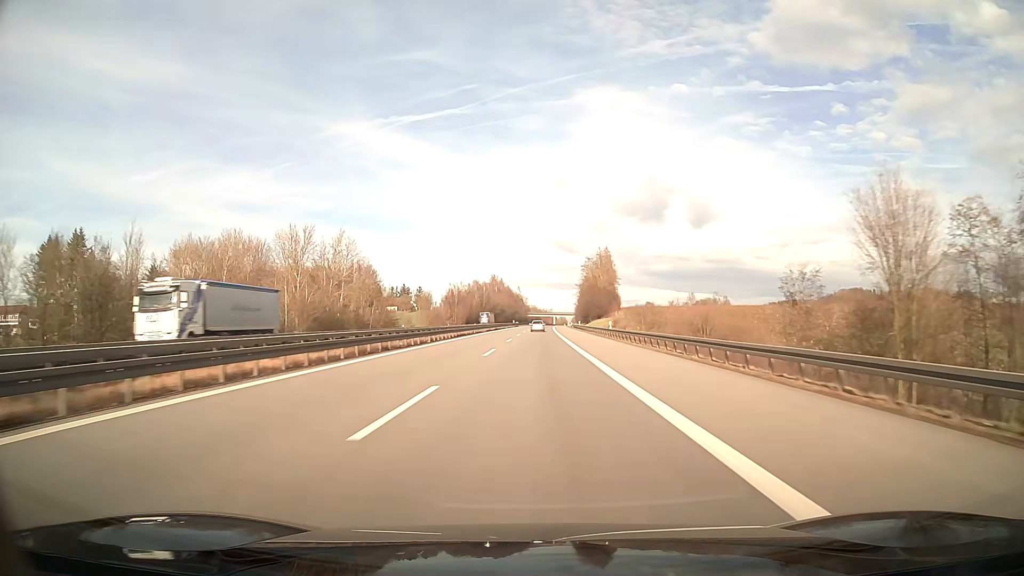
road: motorway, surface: asphalt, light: Day
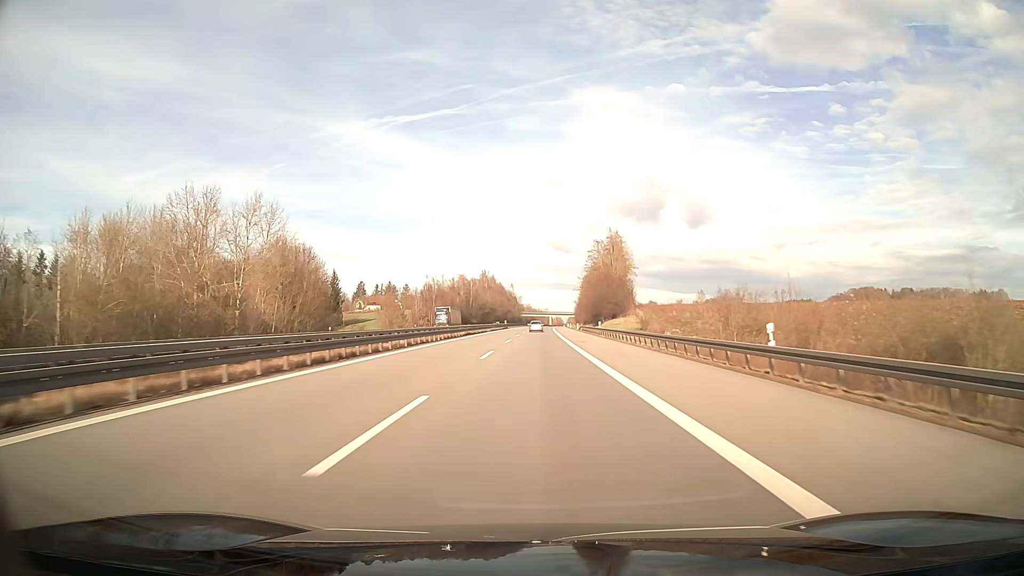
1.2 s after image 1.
(+0.1, +38.1) m; 0°
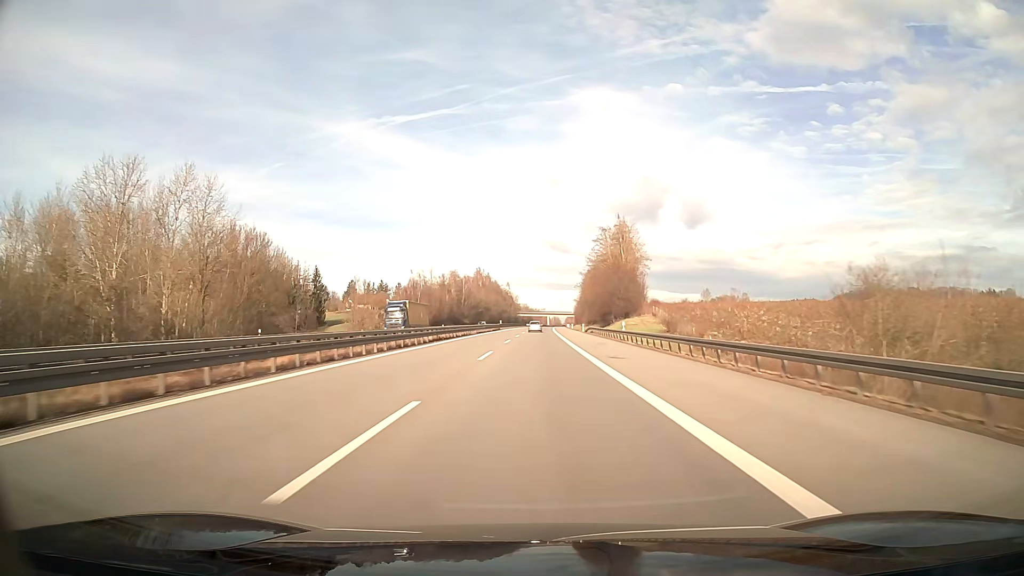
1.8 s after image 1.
(0.0, +19.1) m; 0°
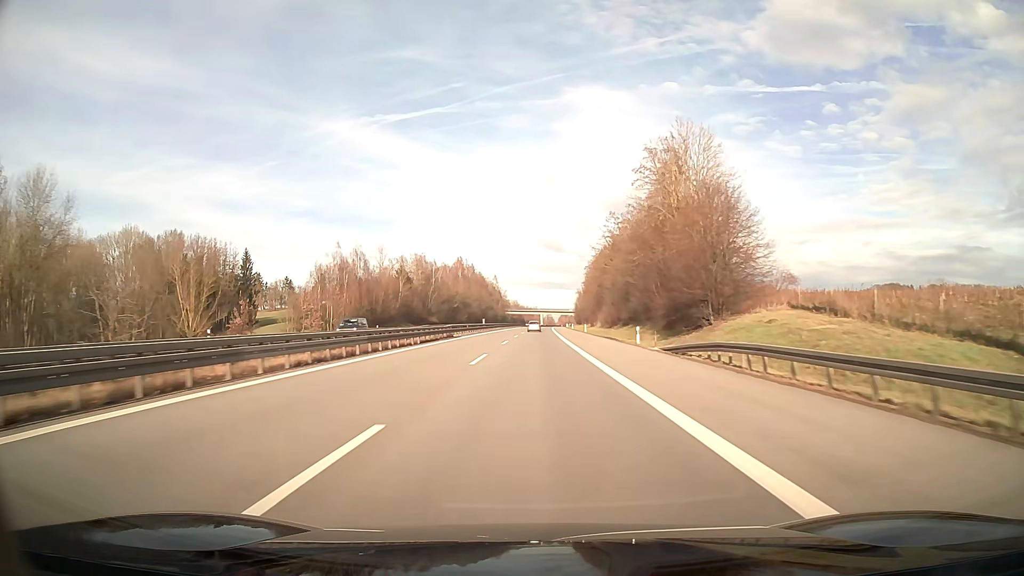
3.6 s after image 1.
(+0.4, +57.1) m; +1°
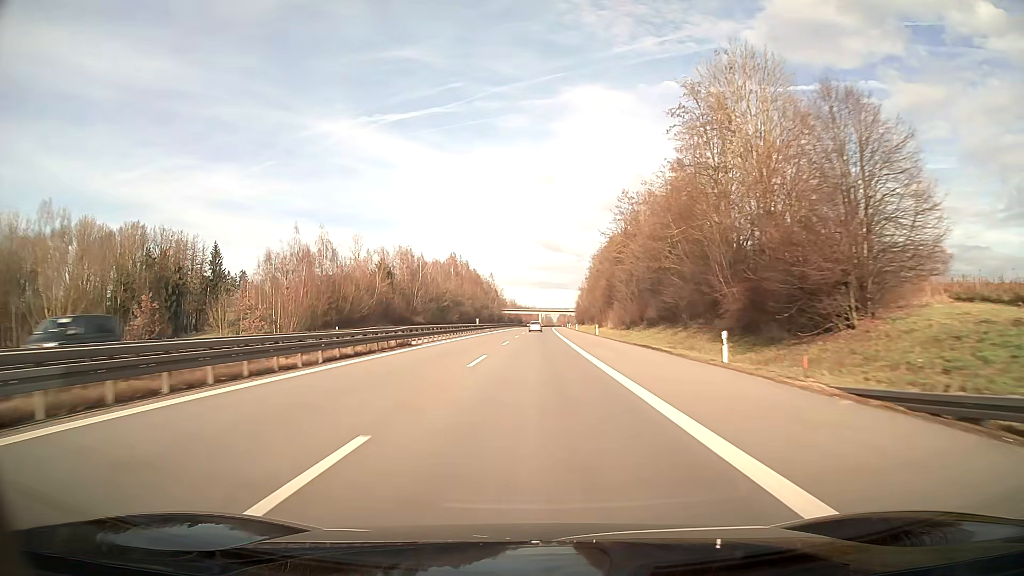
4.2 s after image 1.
(0.0, +19.0) m; 0°
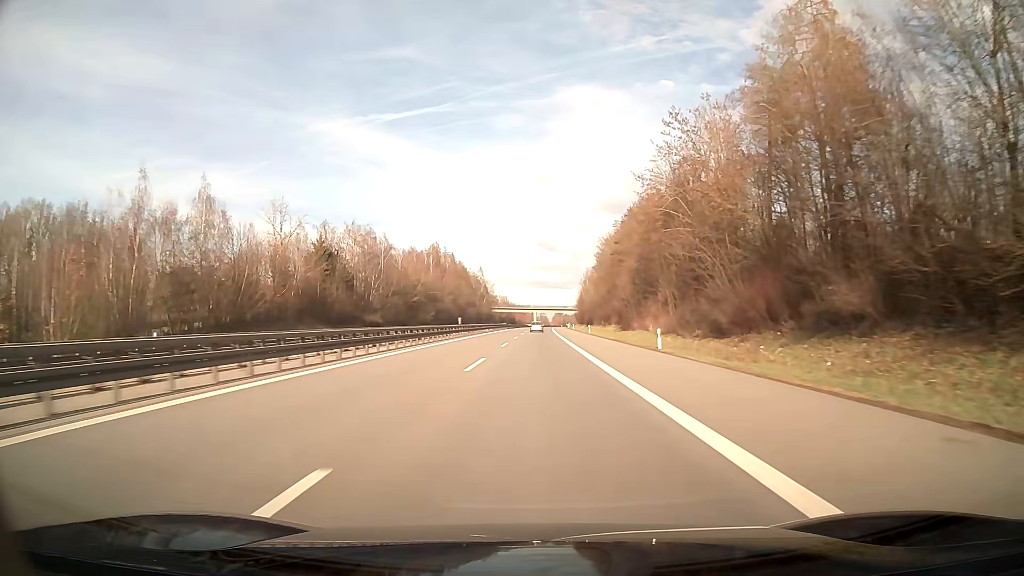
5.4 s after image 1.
(+0.1, +38.0) m; 0°
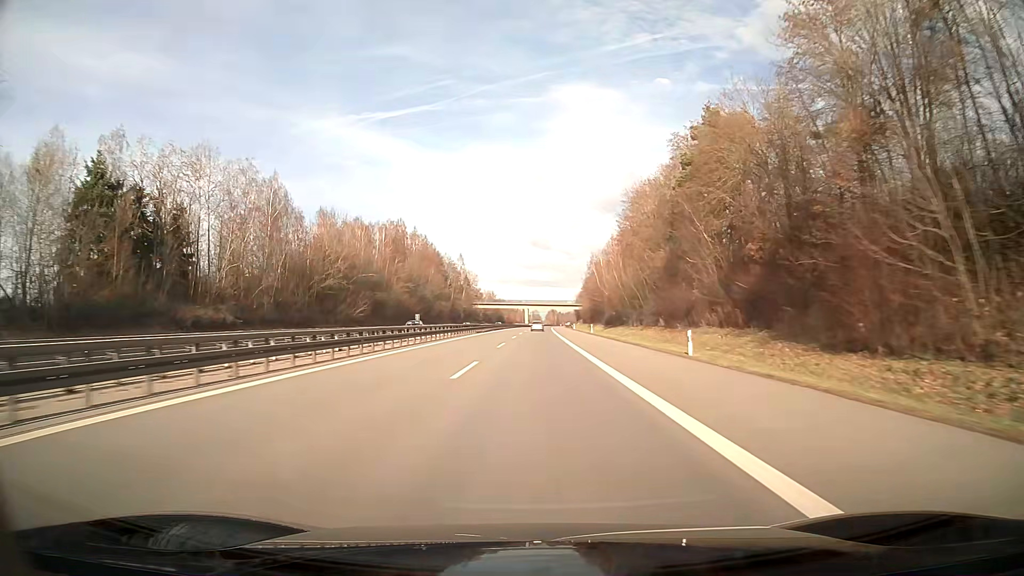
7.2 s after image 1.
(+0.4, +57.2) m; +1°
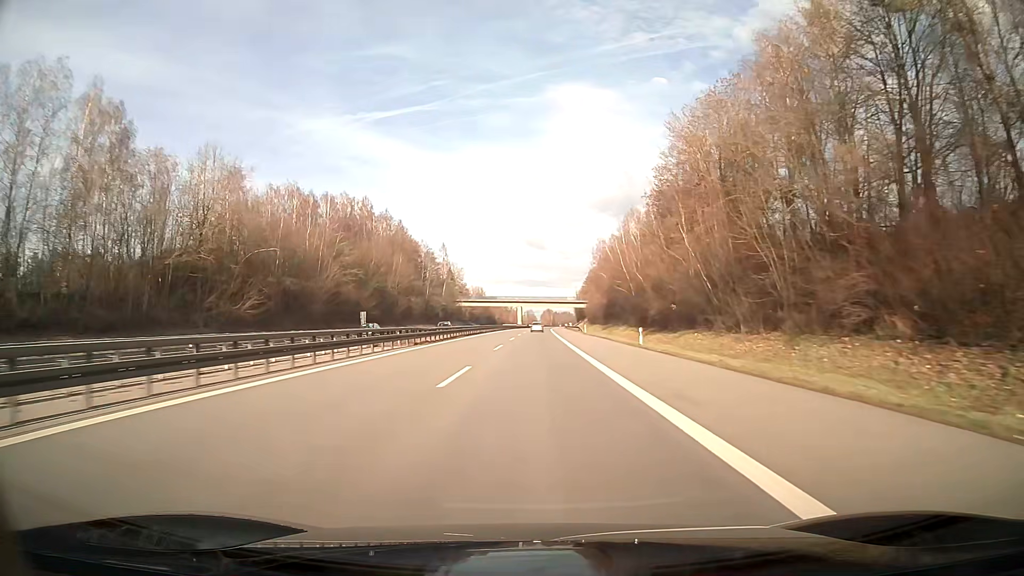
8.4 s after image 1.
(+0.1, +38.2) m; 0°
